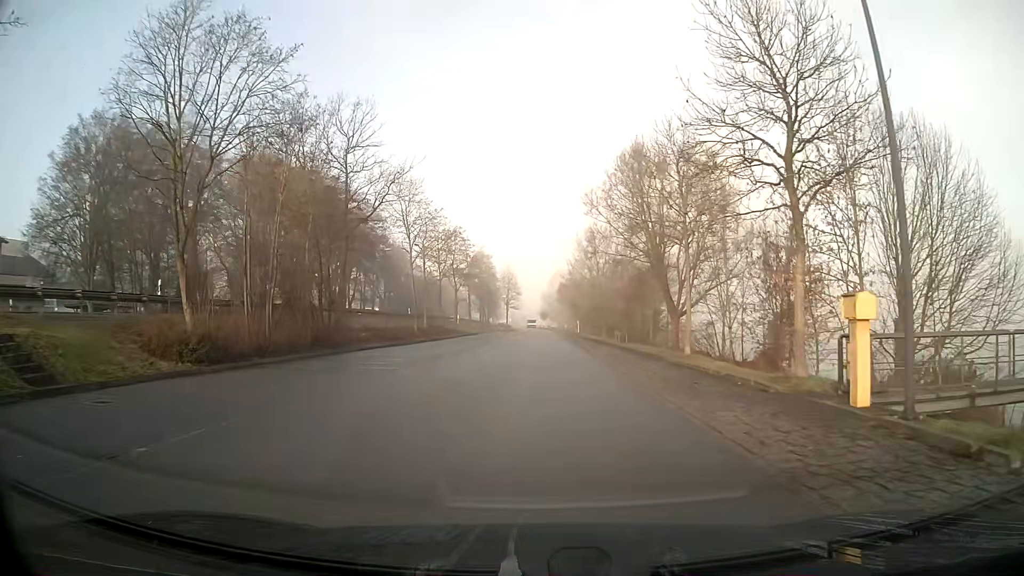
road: residential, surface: asphalt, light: Day
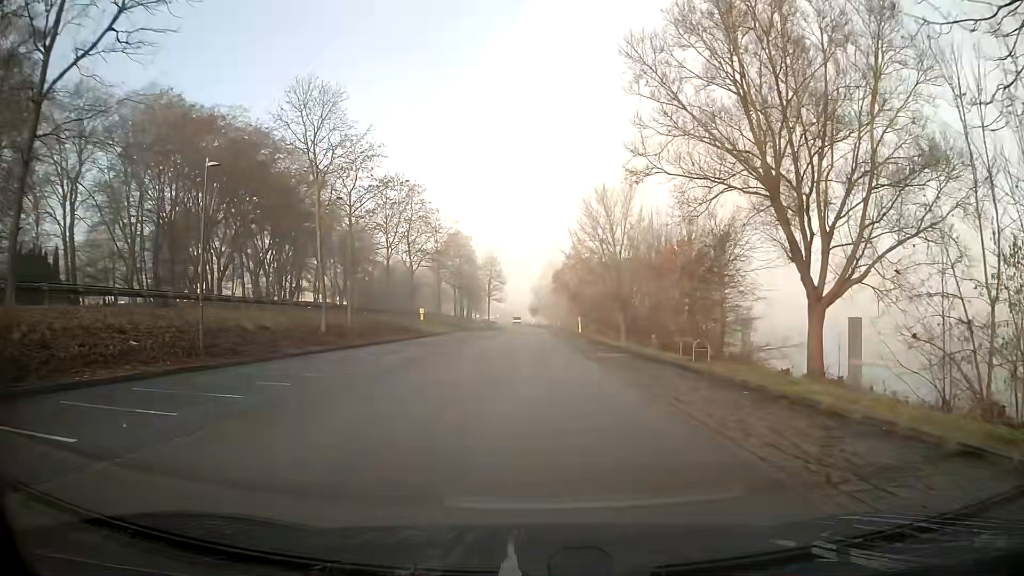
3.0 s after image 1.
(+0.2, +23.6) m; +1°
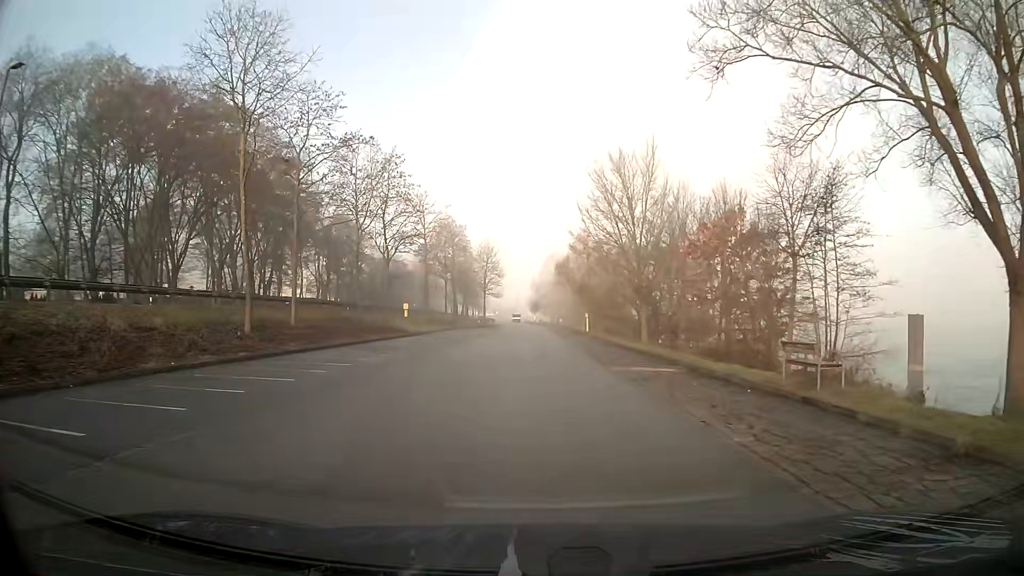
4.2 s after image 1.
(0.0, +9.9) m; 0°
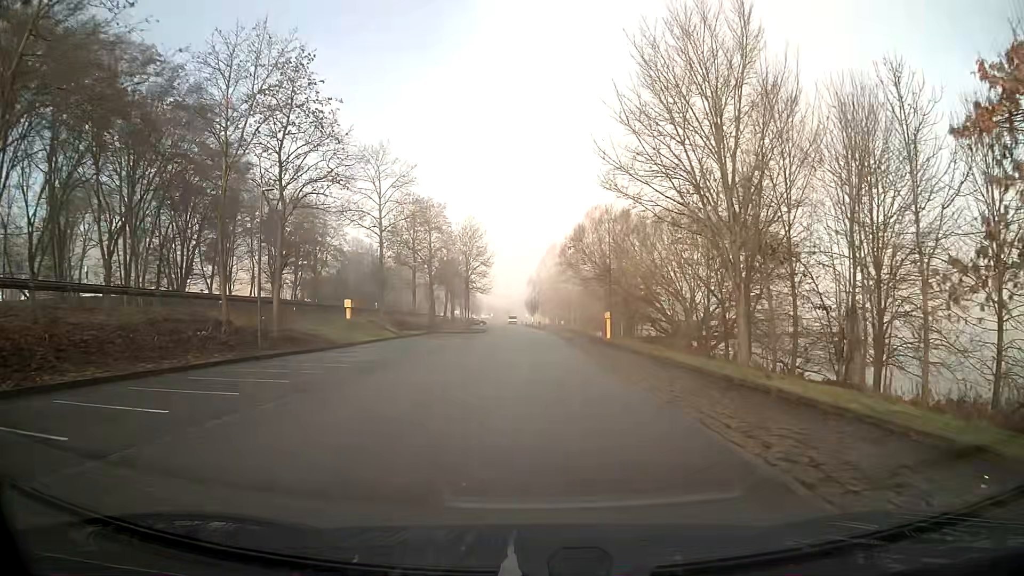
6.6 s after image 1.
(0.0, +20.6) m; 0°
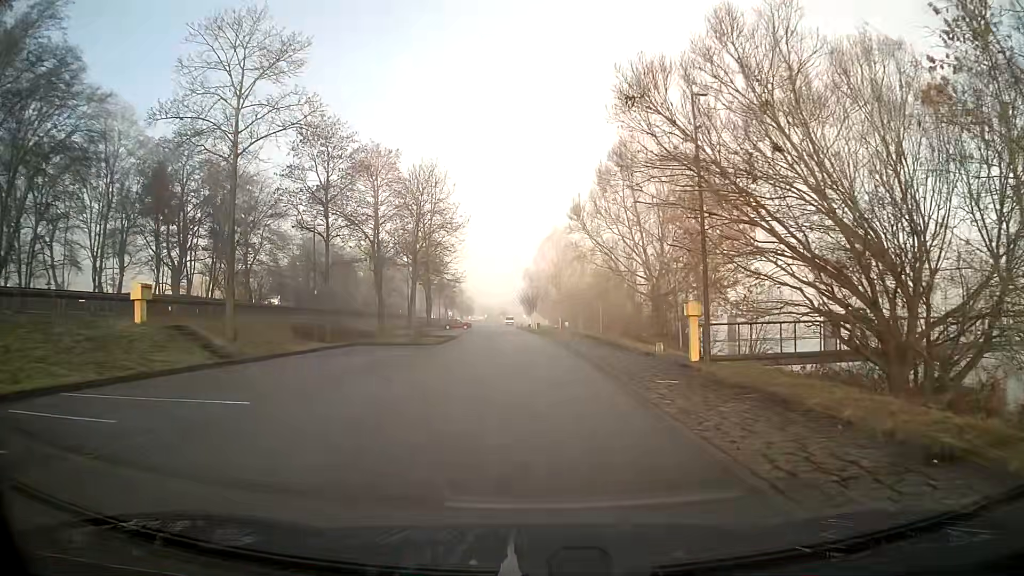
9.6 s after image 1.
(+0.2, +26.2) m; 0°
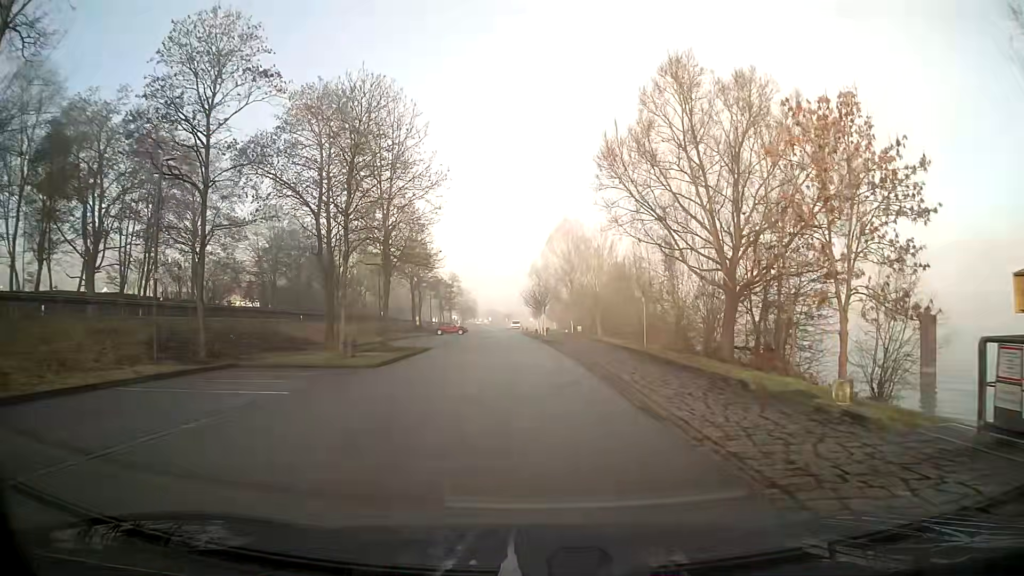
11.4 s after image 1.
(-0.1, +15.5) m; -1°
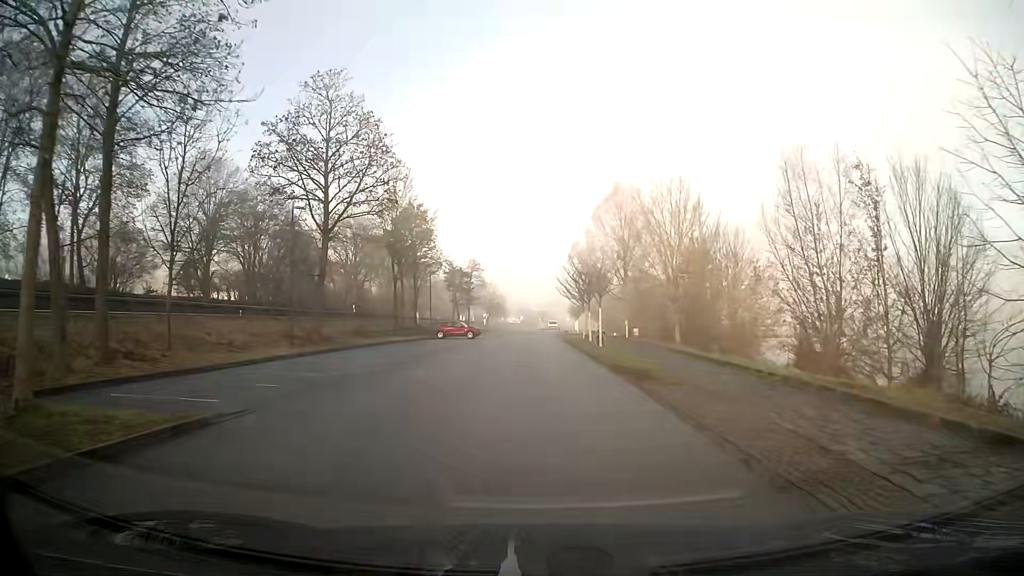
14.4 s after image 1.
(-0.6, +25.4) m; -3°
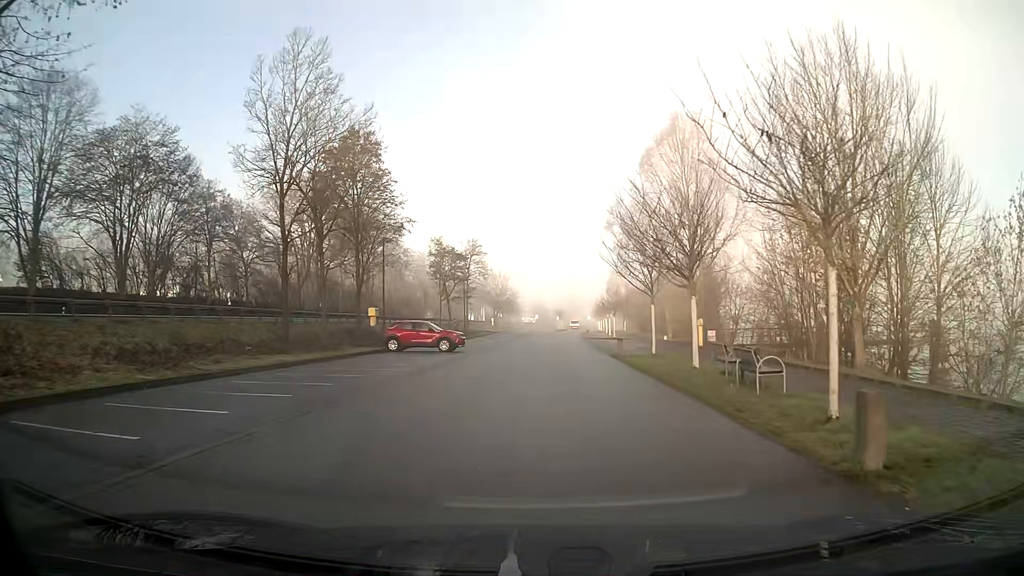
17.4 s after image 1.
(-0.4, +25.5) m; -1°
(0, +10) (0, +20) (+1, +30) (+1, +40) (+2, +50) (+2, +60) (+3, +70) (+4, +80) (+5, +90) (+6, +100) m
